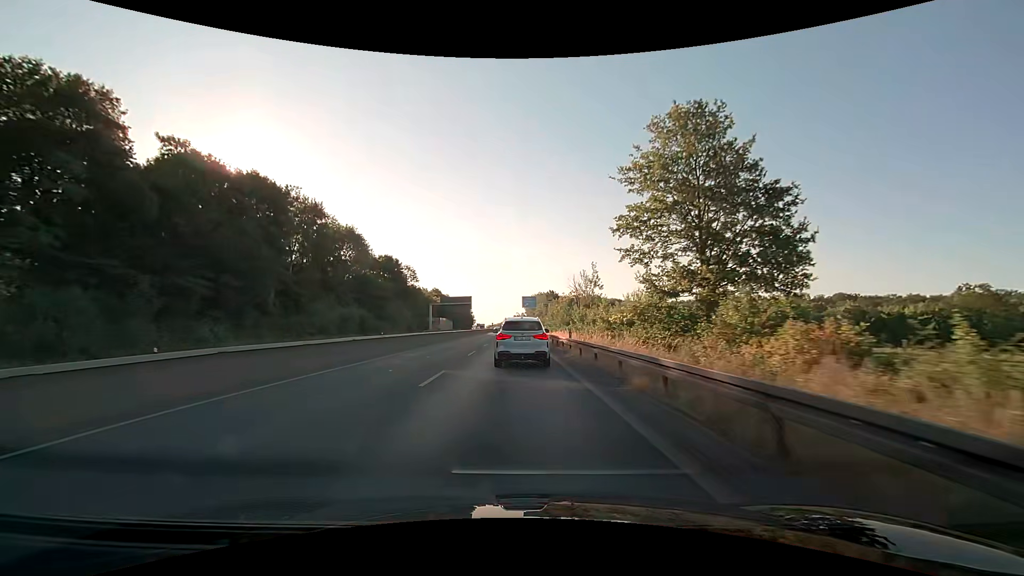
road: trunk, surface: asphalt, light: Day
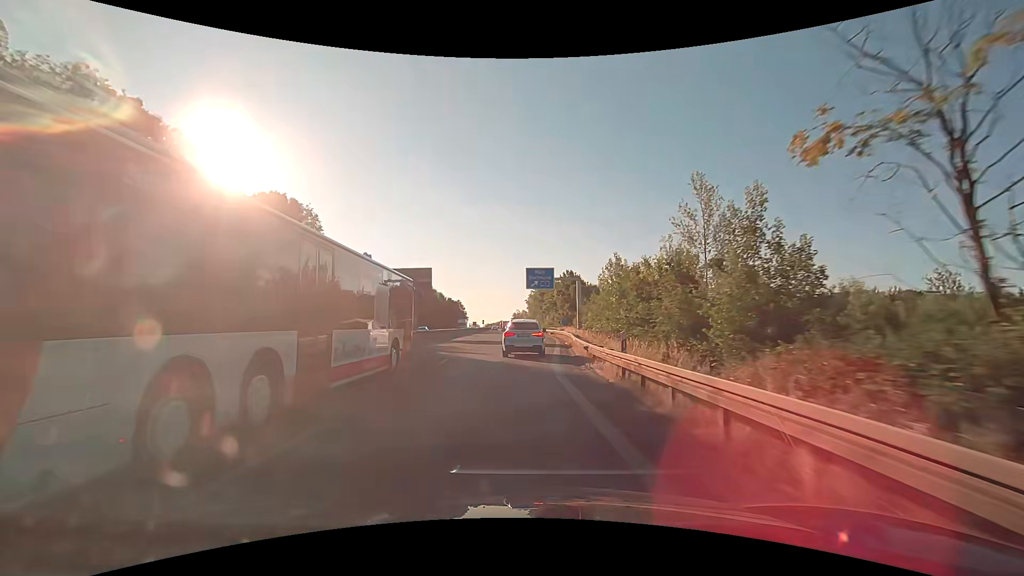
(-0.6, +55.8) m; 0°
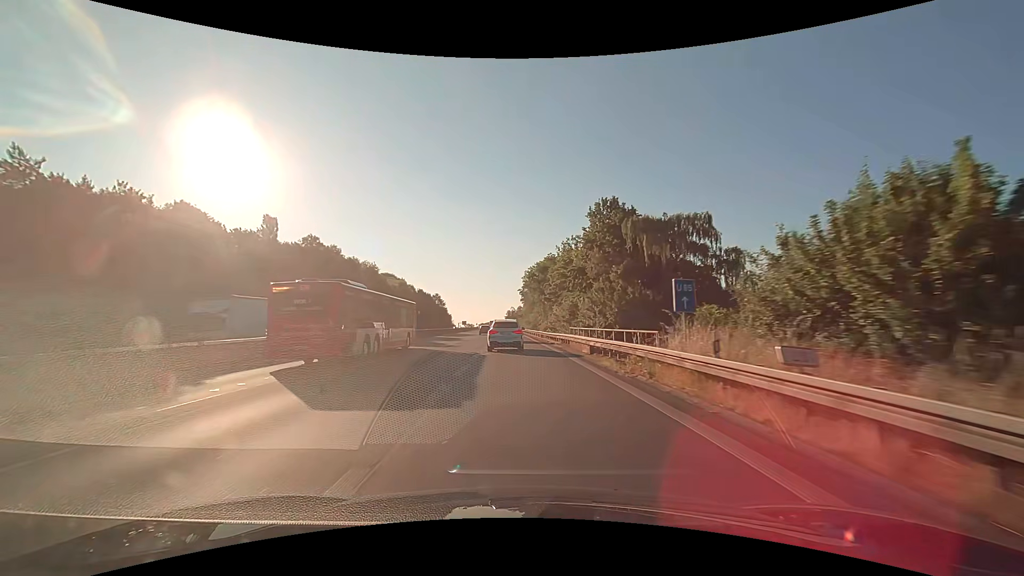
(+1.3, +59.3) m; 0°
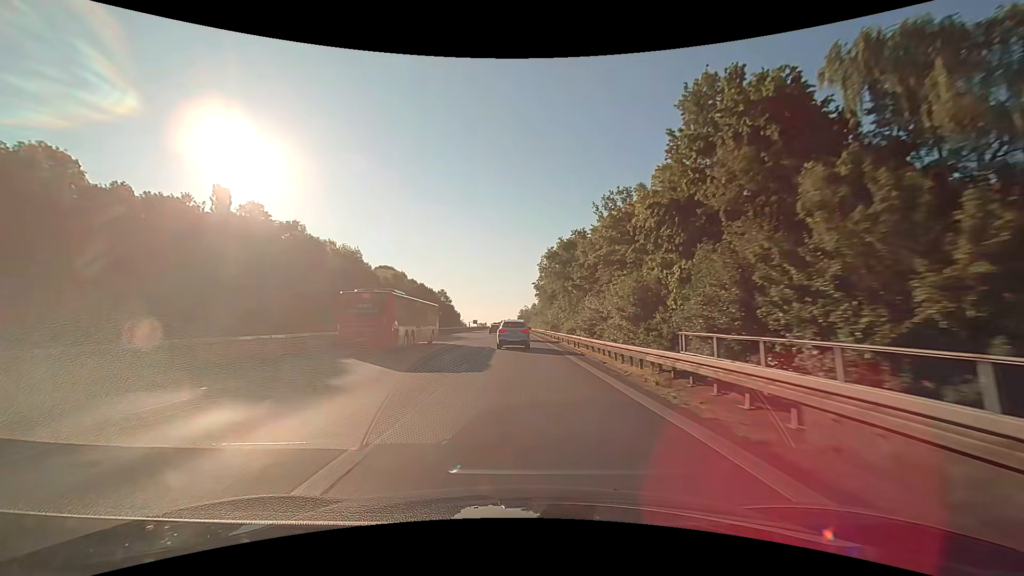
(-0.4, +23.5) m; -1°
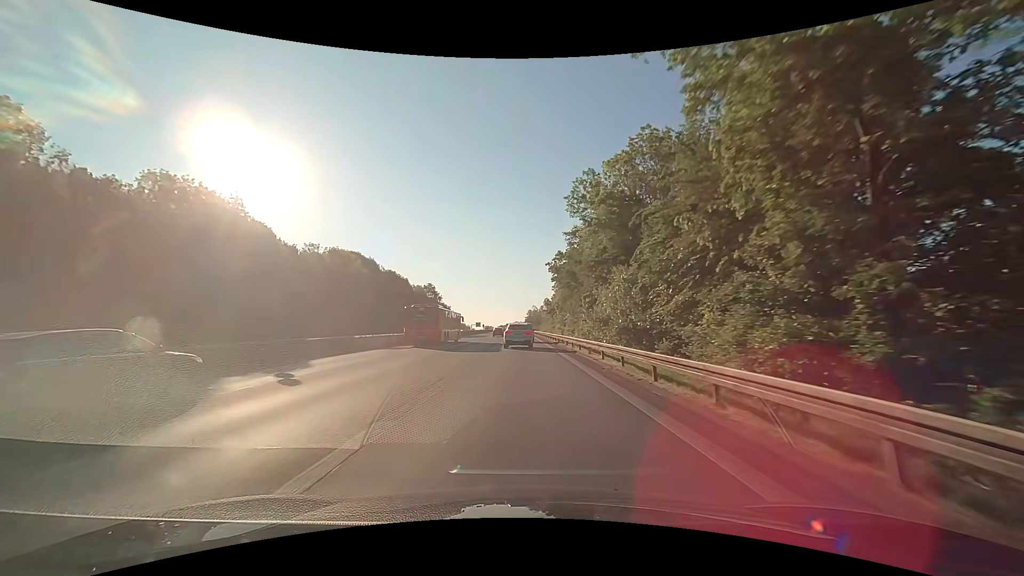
(-0.6, +47.0) m; -1°
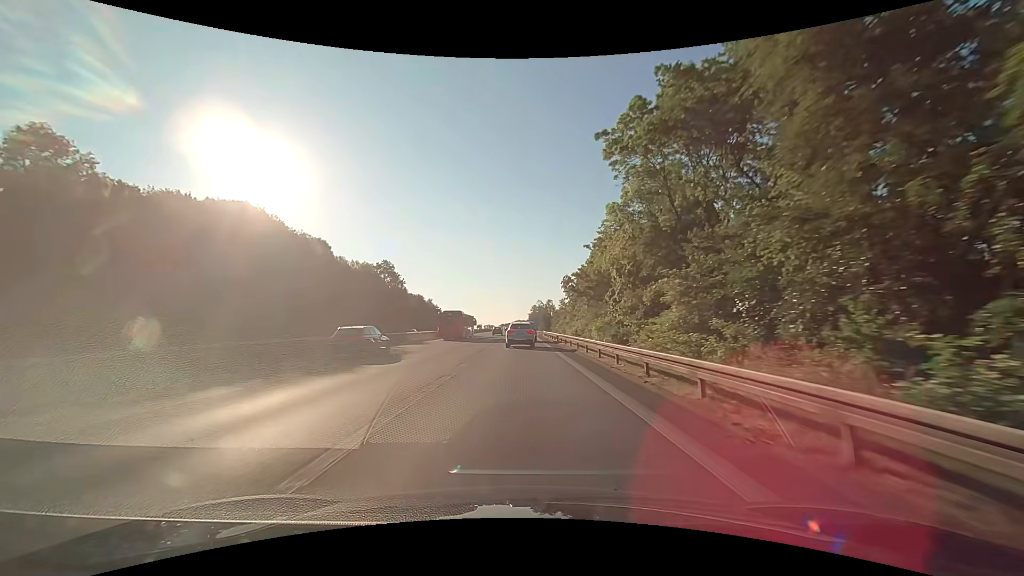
(-0.4, +59.9) m; -1°
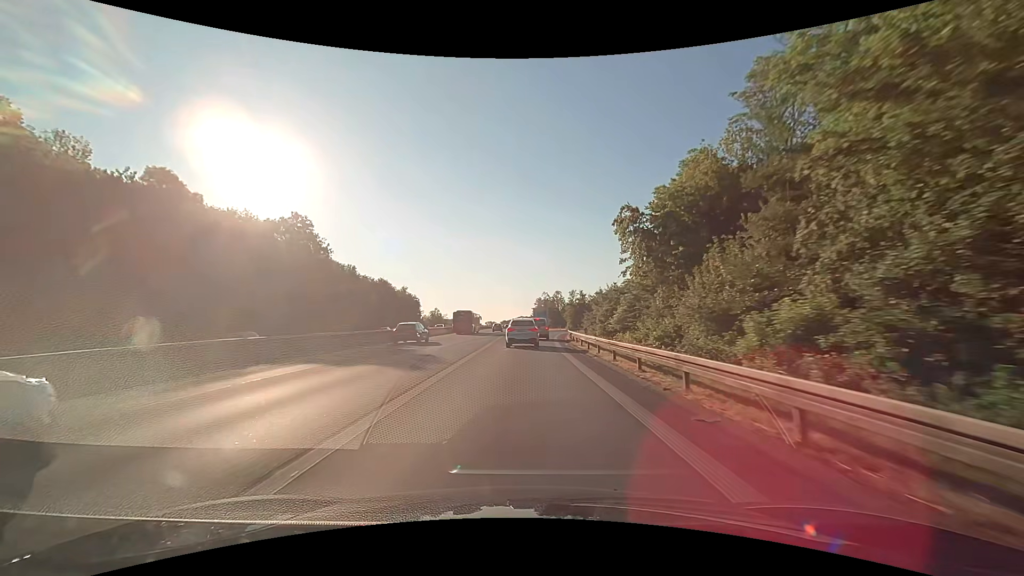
(+0.1, +47.3) m; 0°
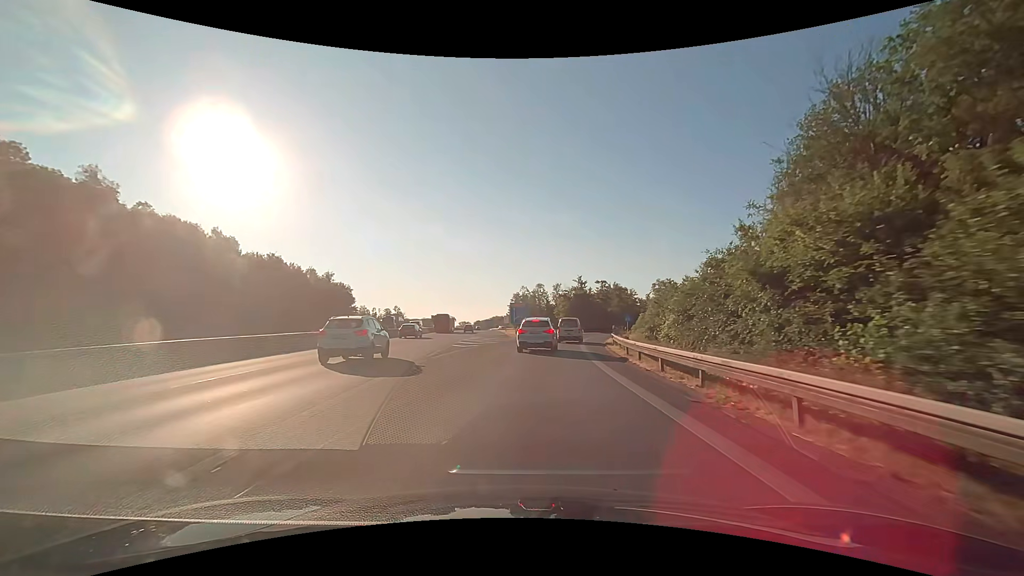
(+0.5, +43.0) m; +3°
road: motorway_link
(0, +10) (+1, +20) (+2, +30) (+3, +40) (+5, +50) (+7, +59) (+10, +69) (+14, +78) (+19, +87) (+24, +96) m
